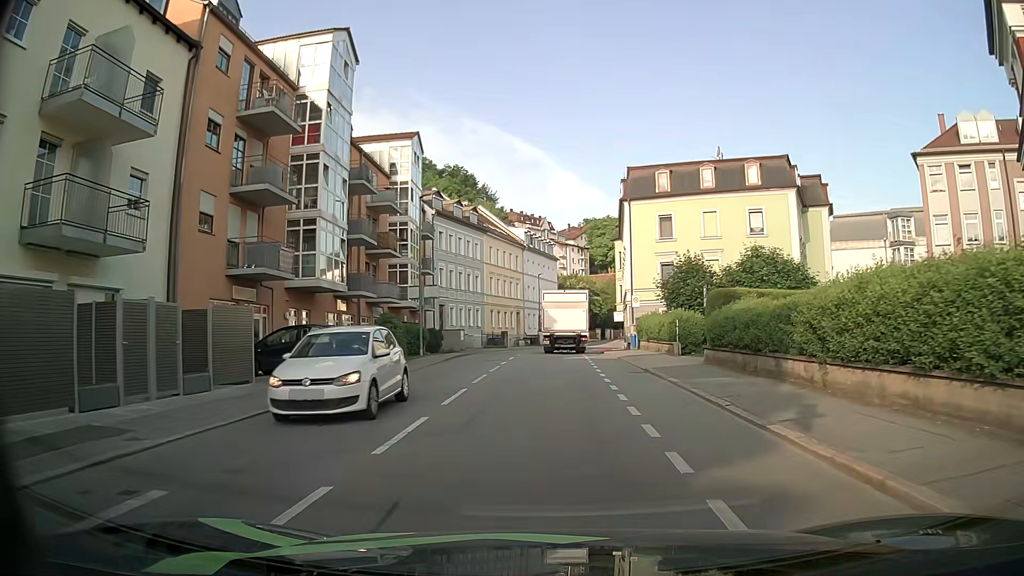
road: tertiary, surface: asphalt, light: Day
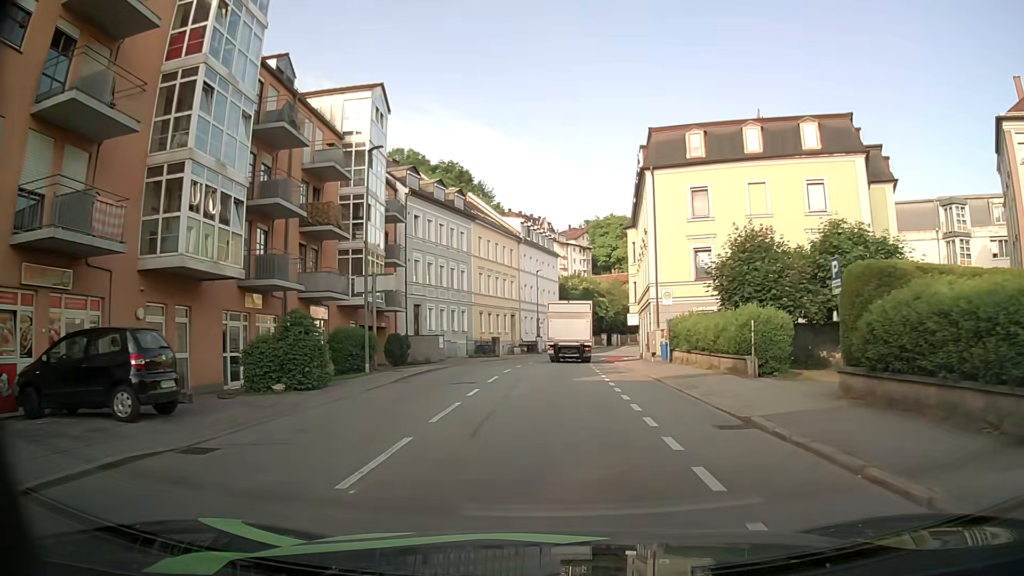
(+0.1, +10.7) m; +1°
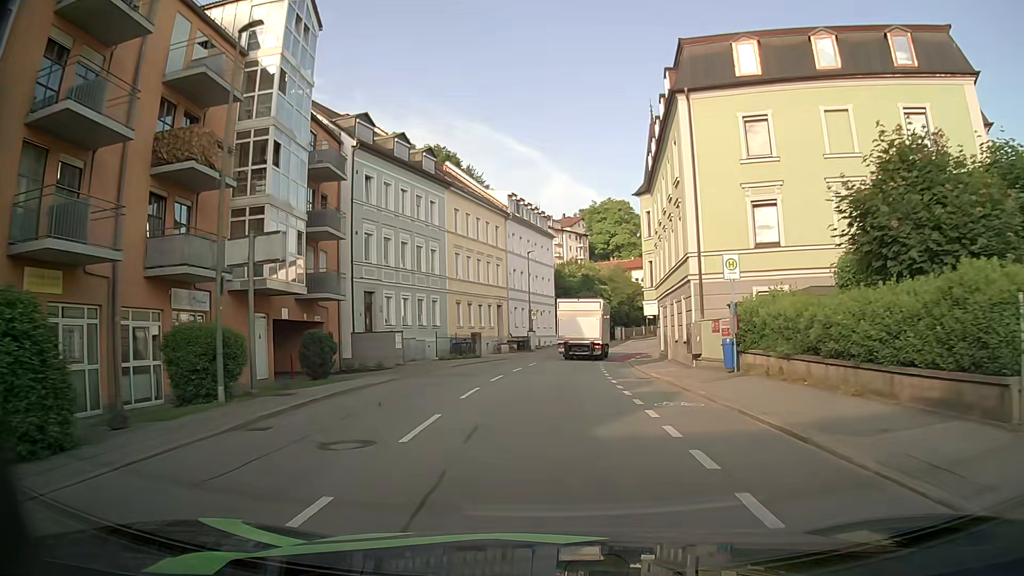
(-0.1, +11.3) m; -1°
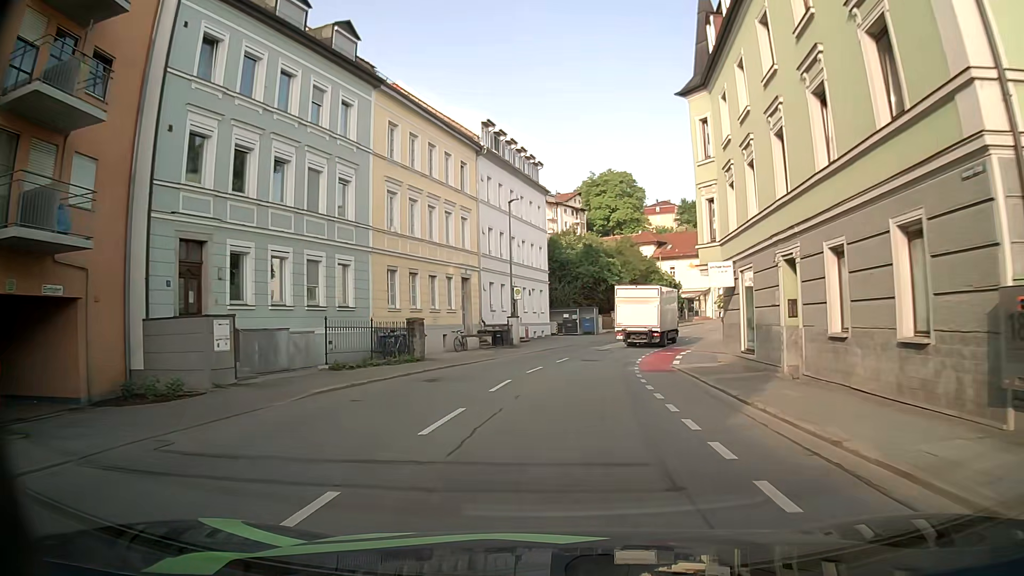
(+0.1, +17.8) m; 0°
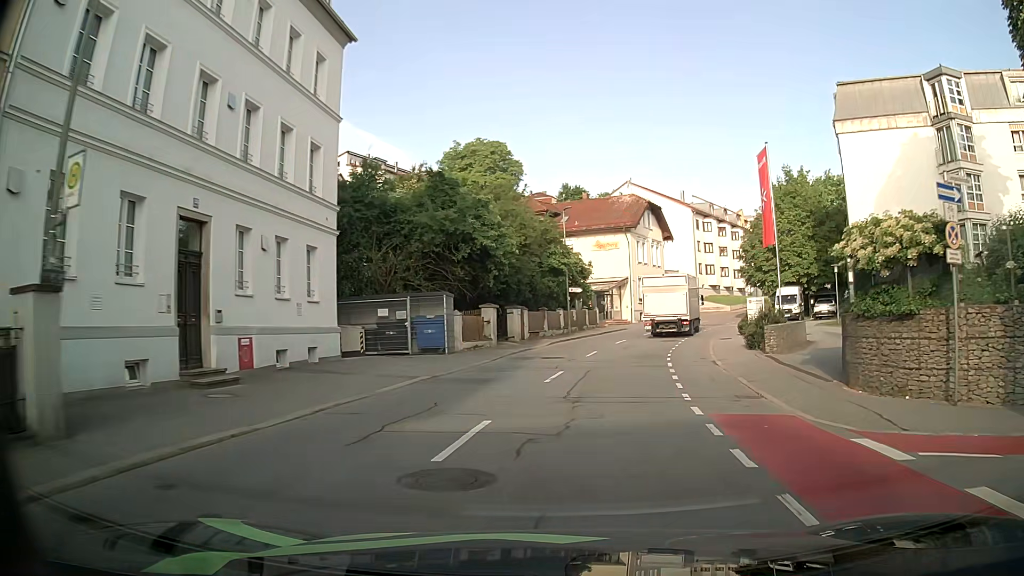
(+2.8, +30.1) m; +11°
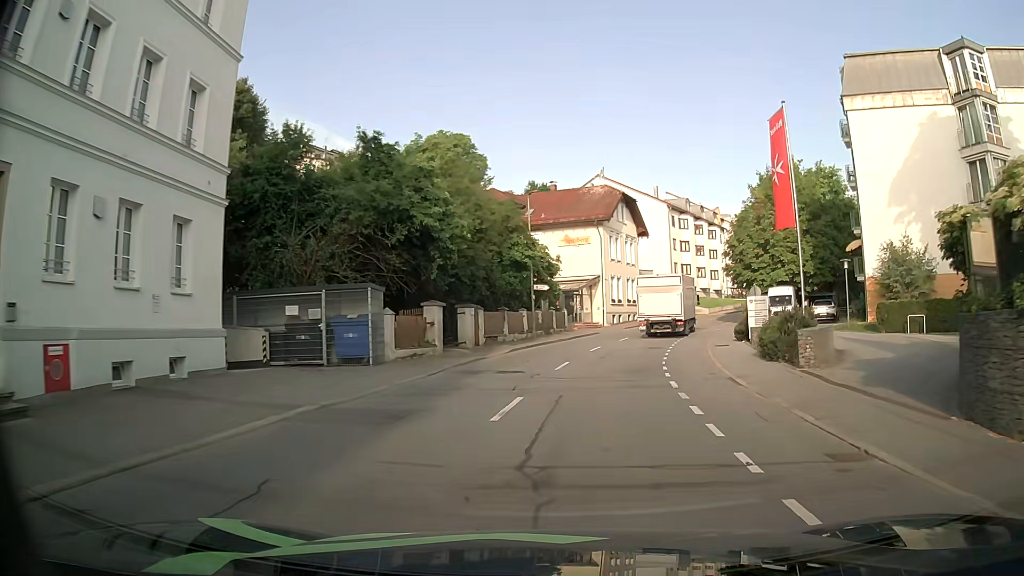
(+0.2, +6.0) m; +4°
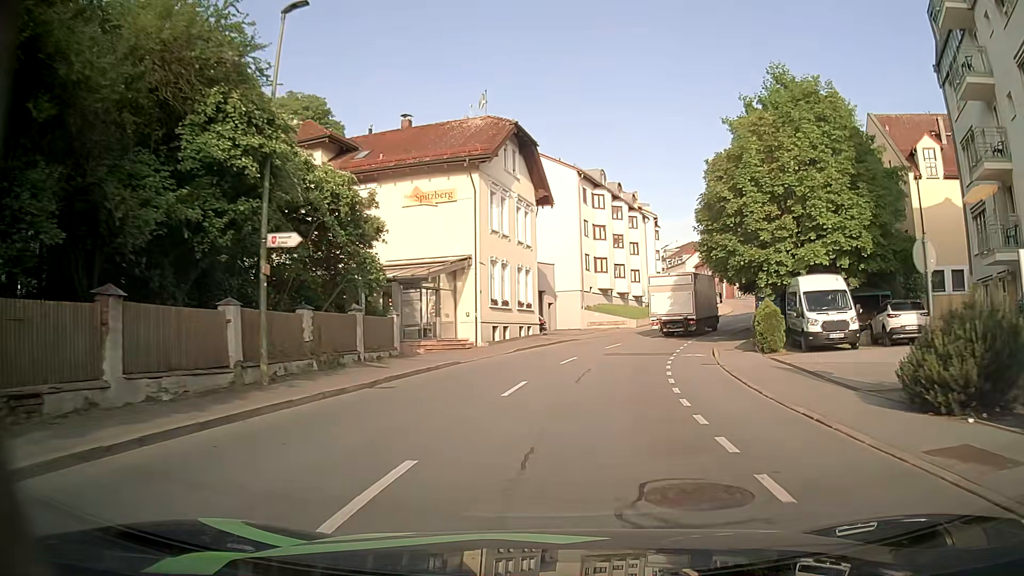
(+1.8, +23.7) m; +8°
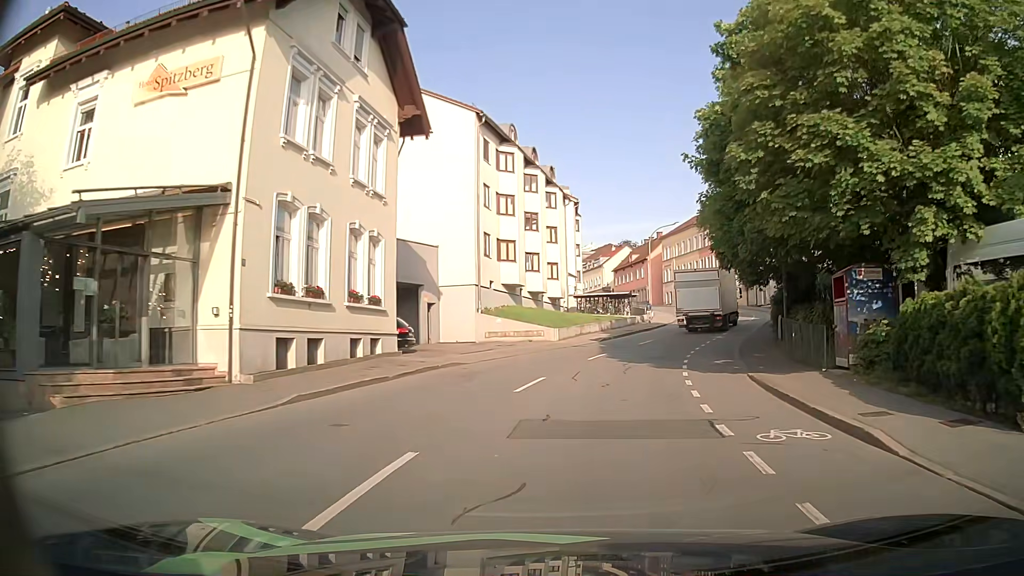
(+1.3, +17.2) m; +8°
(+1, +10) (+2, +20) (+5, +29) (+9, +39) (+13, +48) (+16, +57) (+17, +67) (+17, +77) (+16, +87) (+14, +97) m
